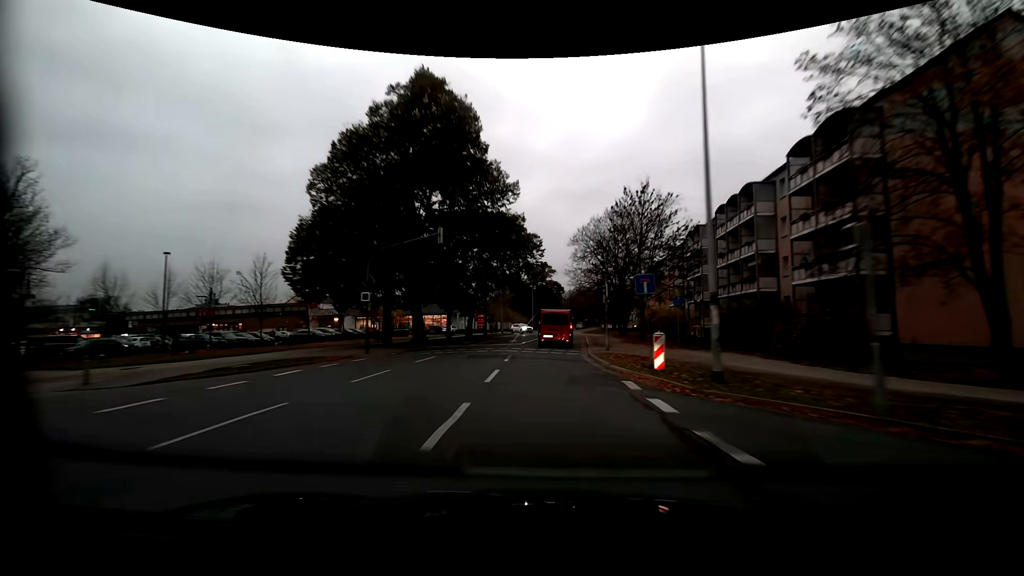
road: residential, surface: asphalt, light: Day
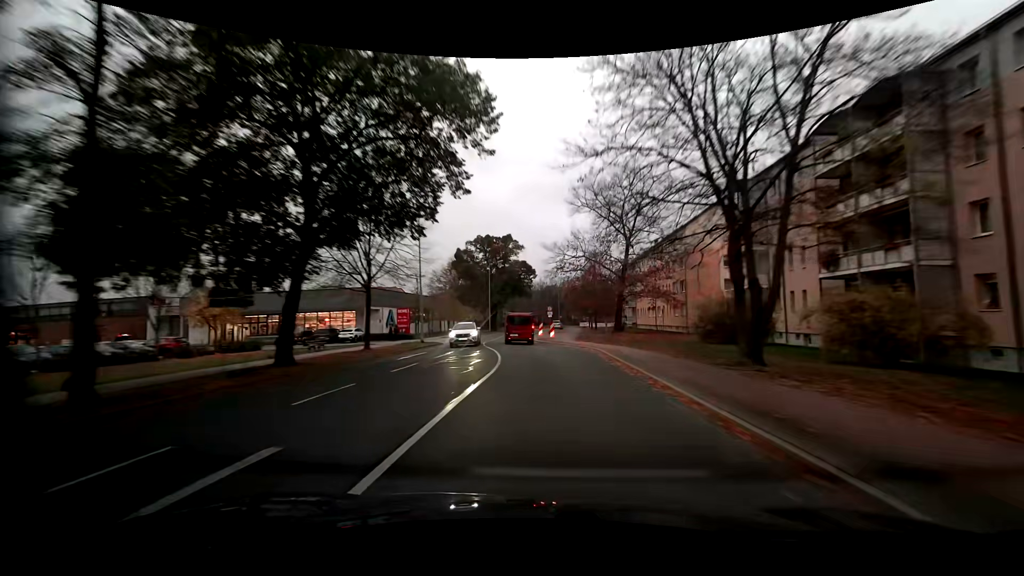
(+0.7, +34.2) m; +4°
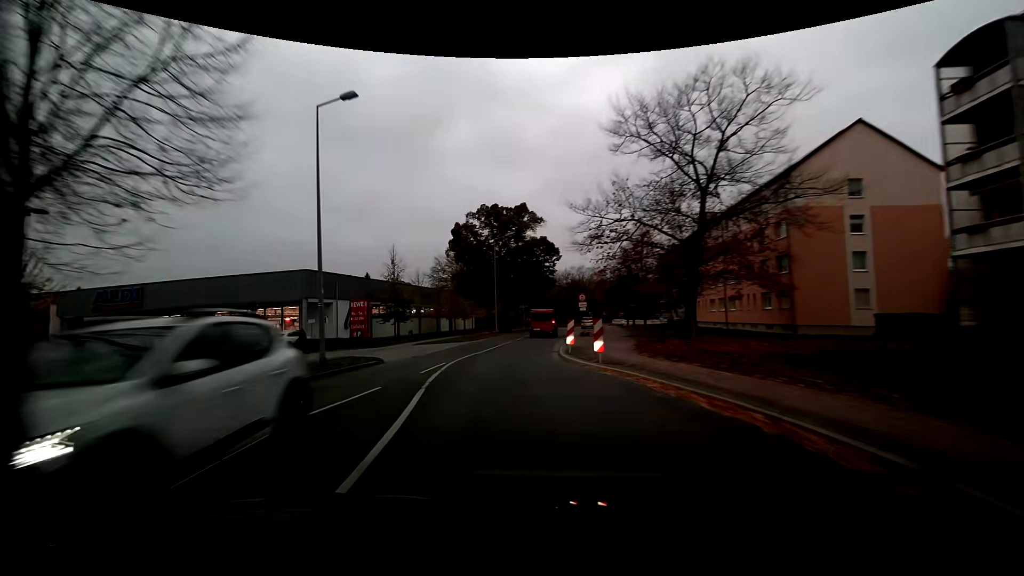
(0.0, +19.1) m; -3°
